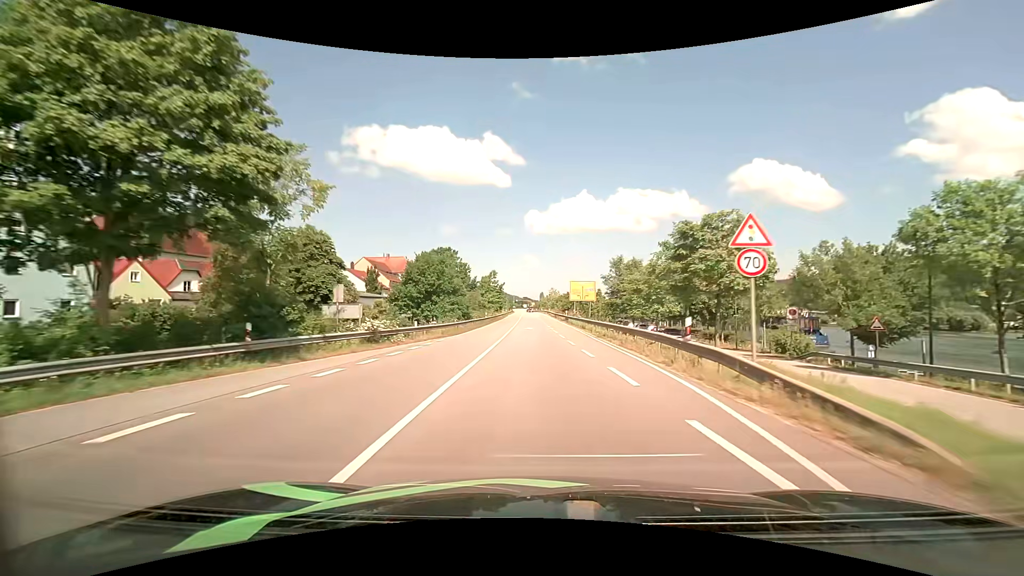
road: primary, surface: asphalt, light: Day
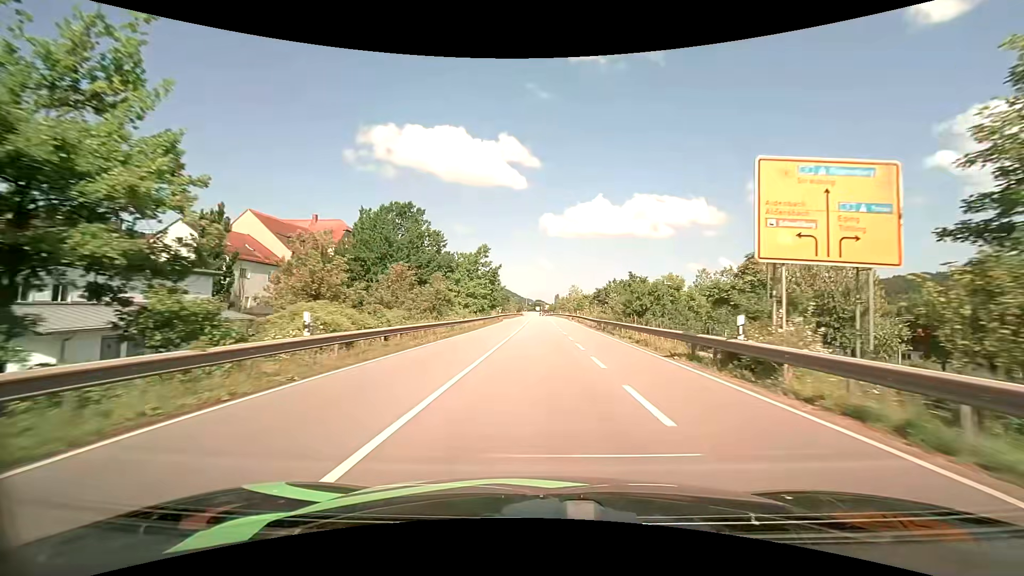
(-0.6, +50.8) m; -2°
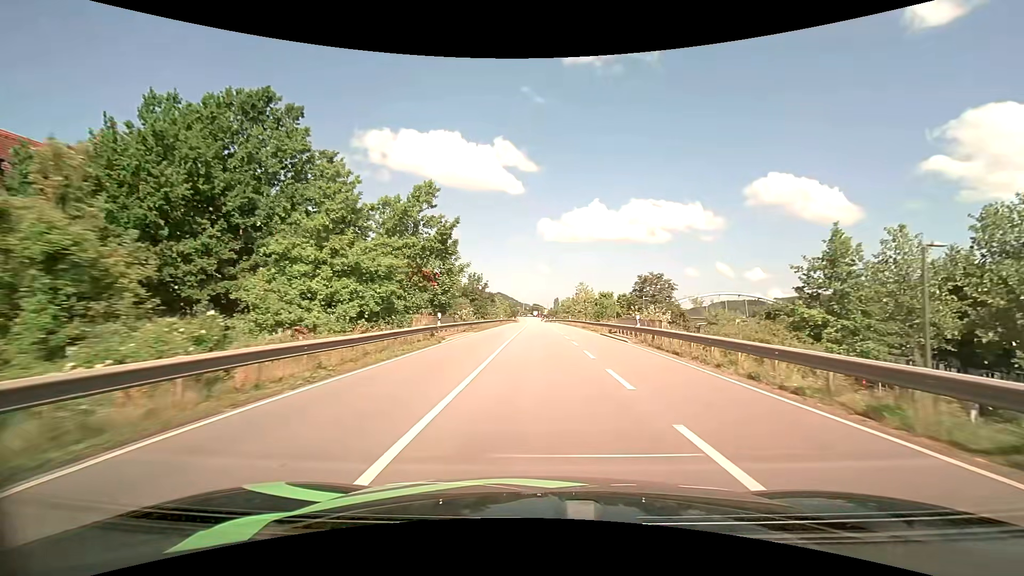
(+0.1, +38.8) m; 0°
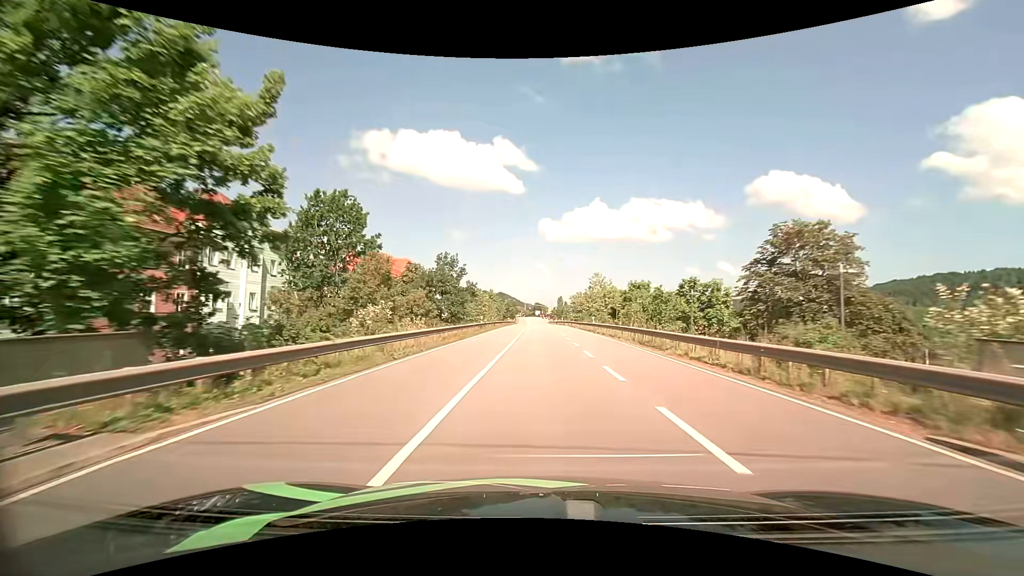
(0.0, +28.6) m; 0°
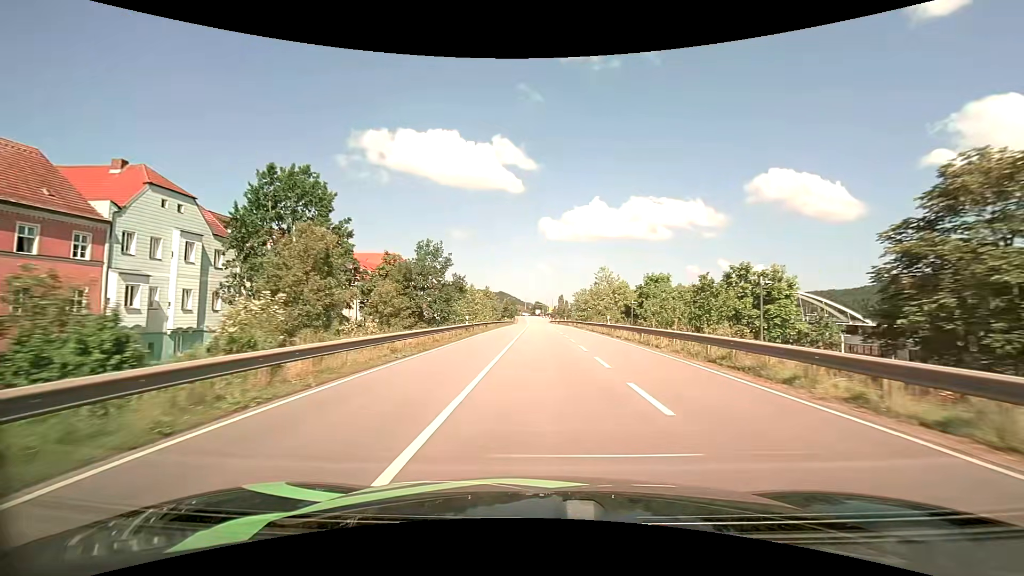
(0.0, +9.5) m; 0°
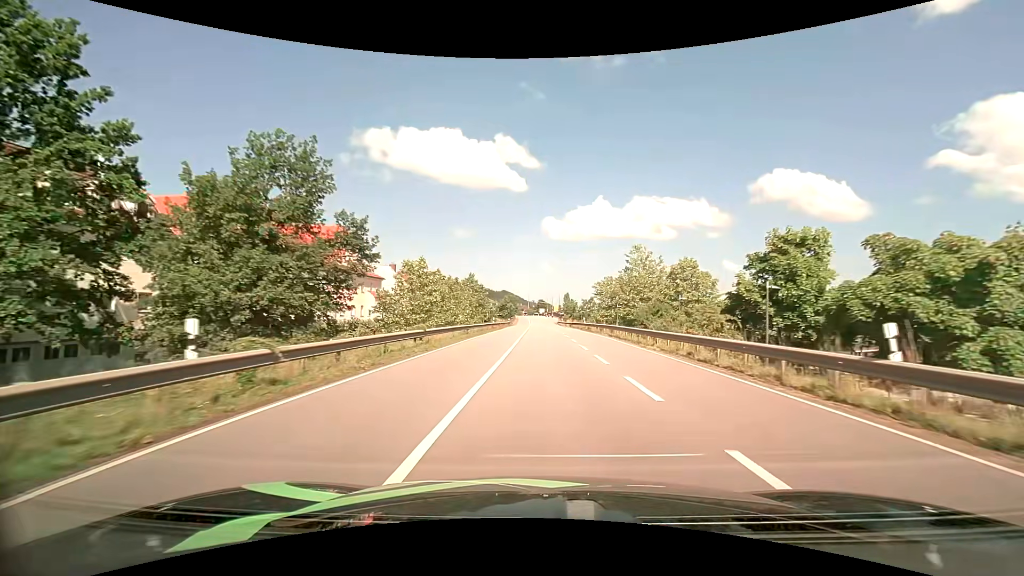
(-0.1, +28.7) m; 0°
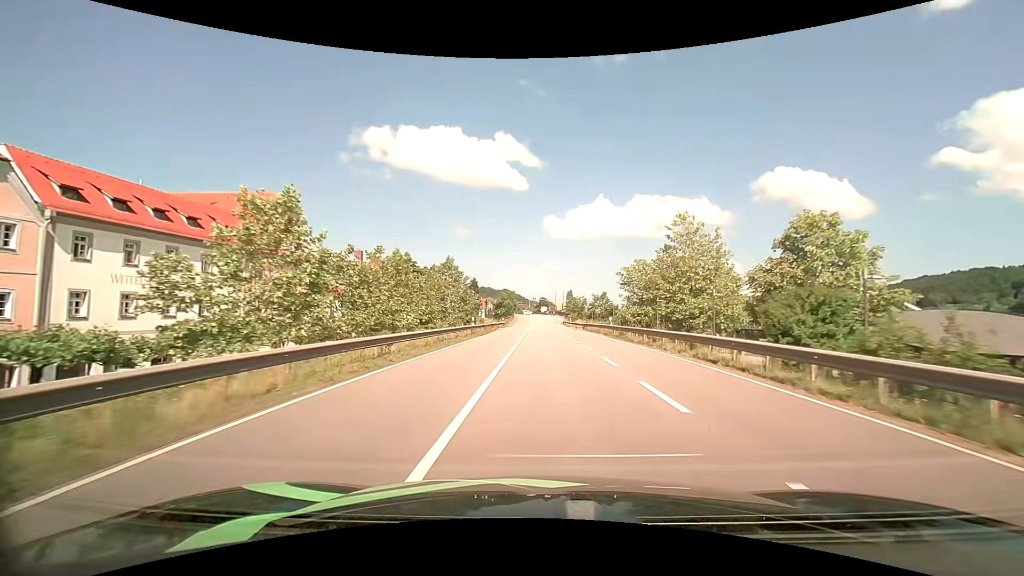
(0.0, +18.9) m; 0°
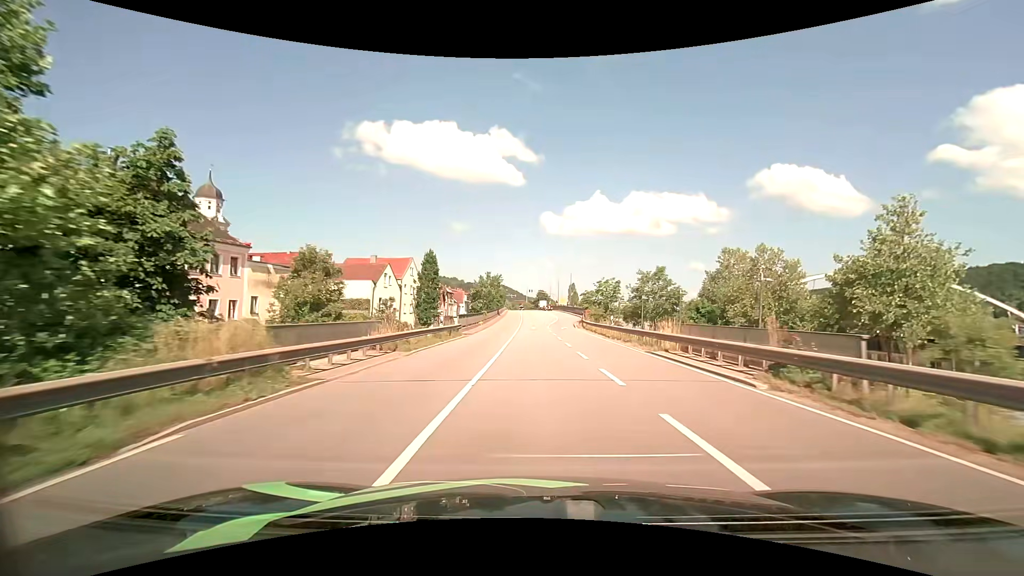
(+0.3, +44.9) m; 0°
(0, +10) (0, +20) (0, +30) (0, +40) (0, +50) (-1, +60) (-1, +70) (-1, +80) (-1, +90) (-2, +100) m
